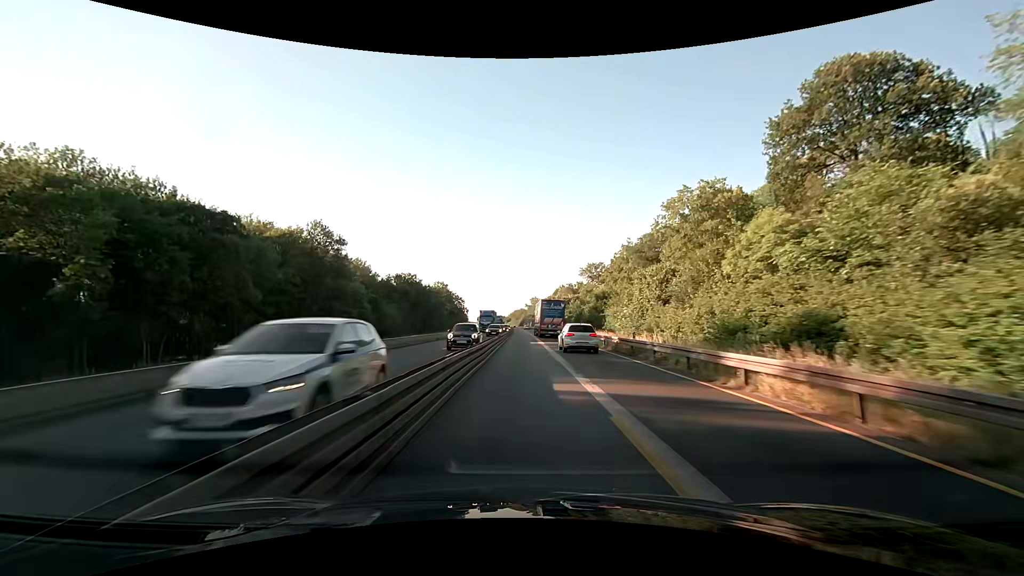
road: motorway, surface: asphalt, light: Day
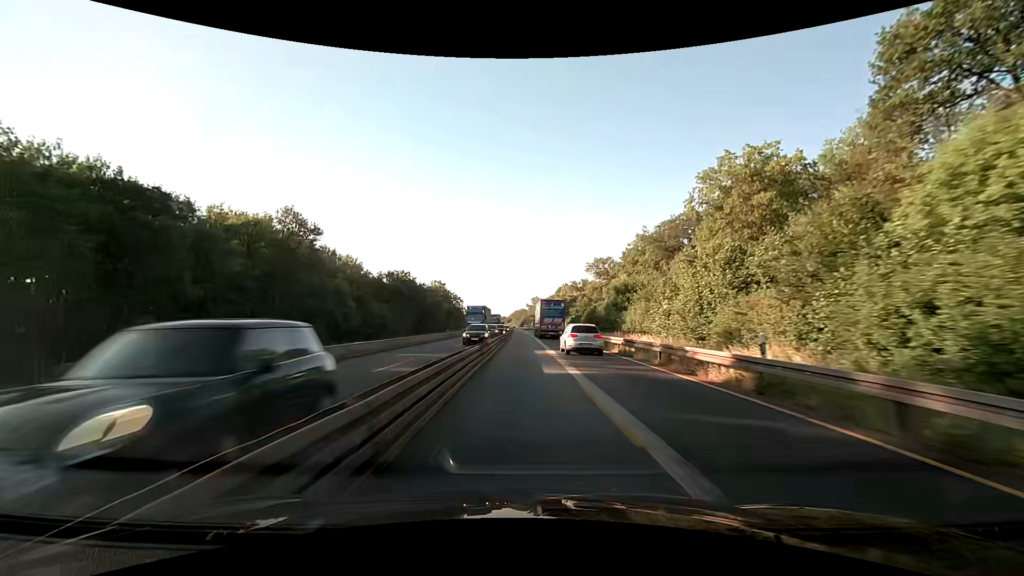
(0.0, +12.8) m; 0°
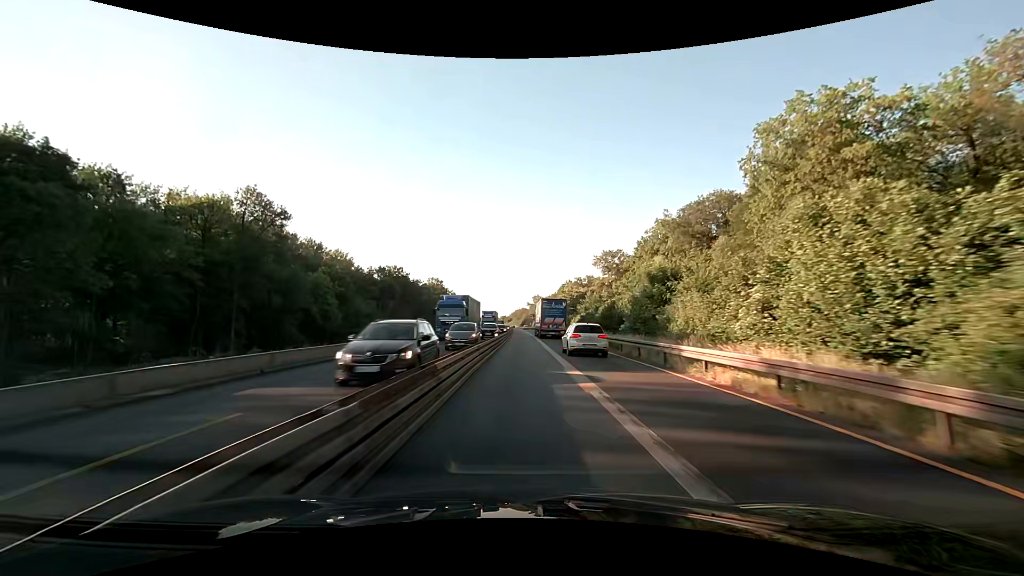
(0.0, +12.8) m; 0°
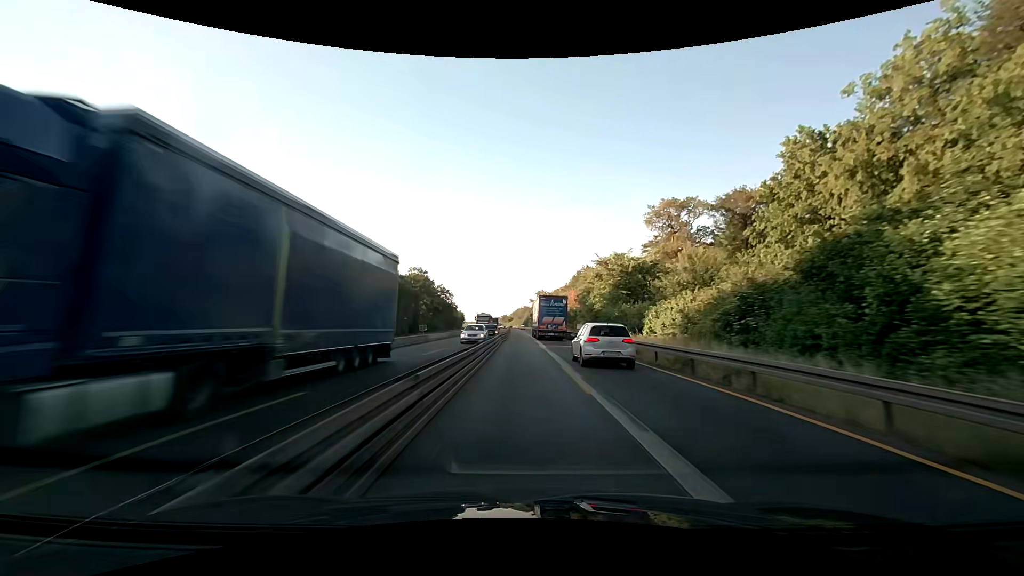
(-0.2, +51.4) m; 0°
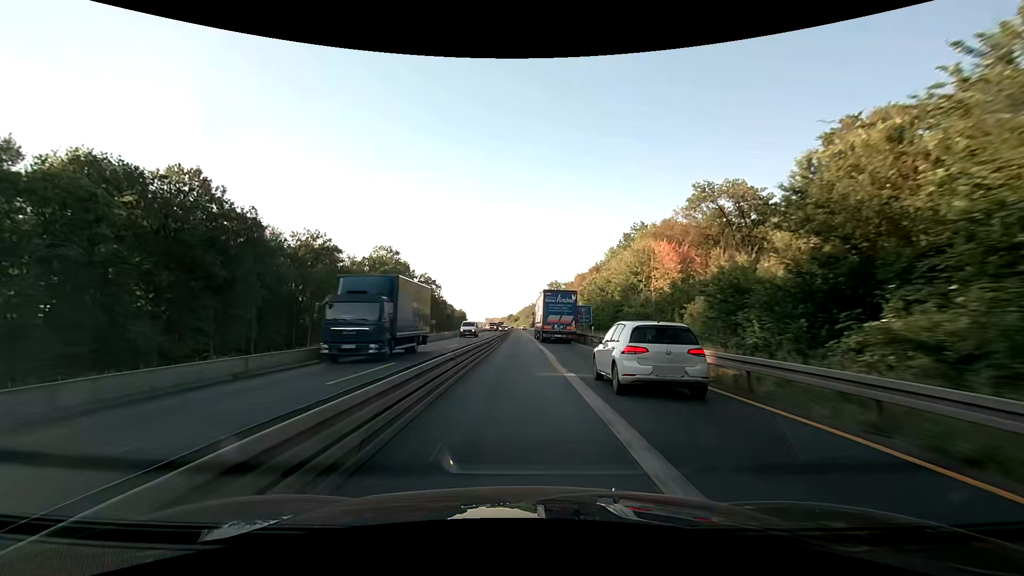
(-0.2, +64.3) m; -1°
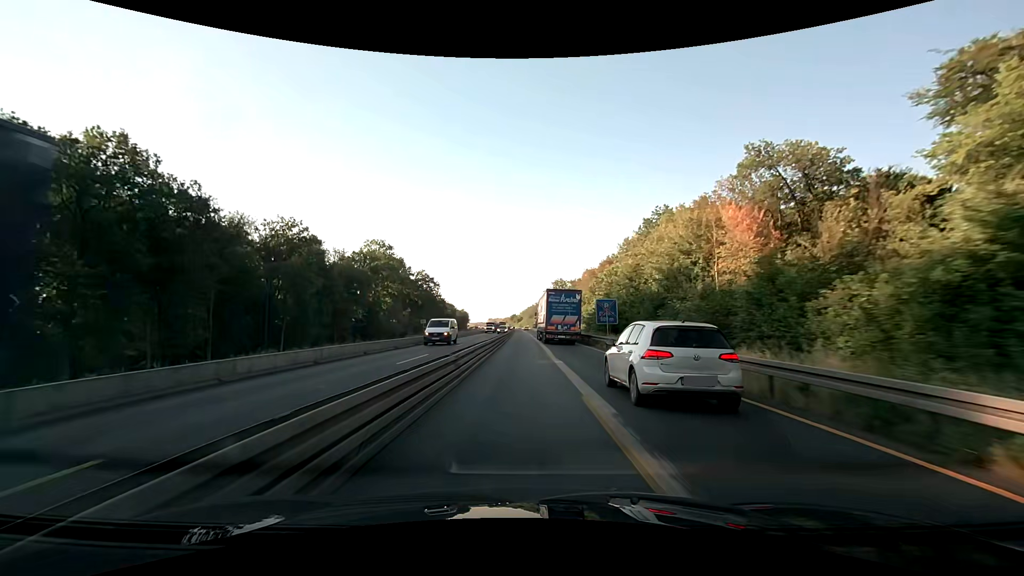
(0.0, +12.9) m; 0°
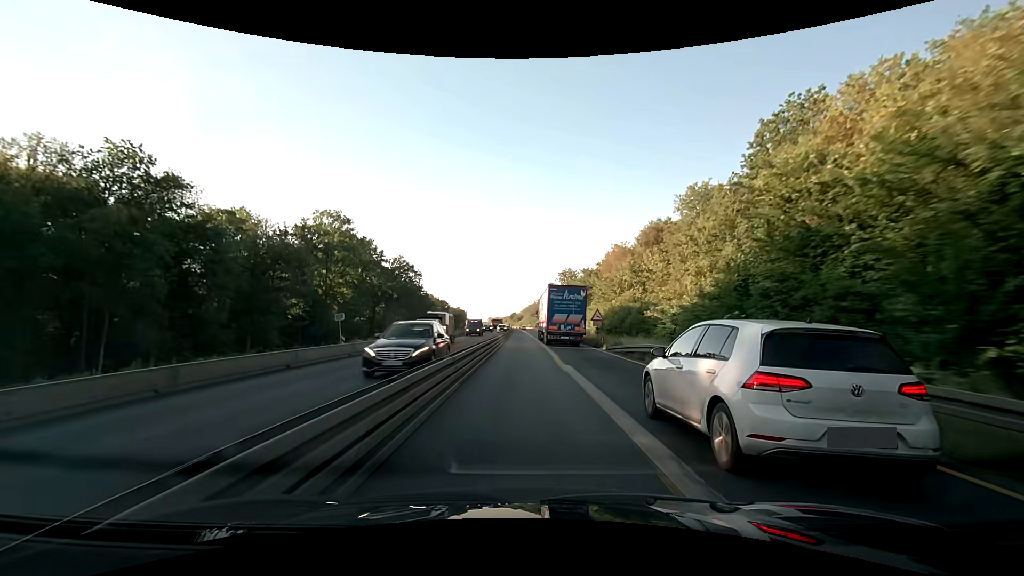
(-0.2, +38.6) m; 0°
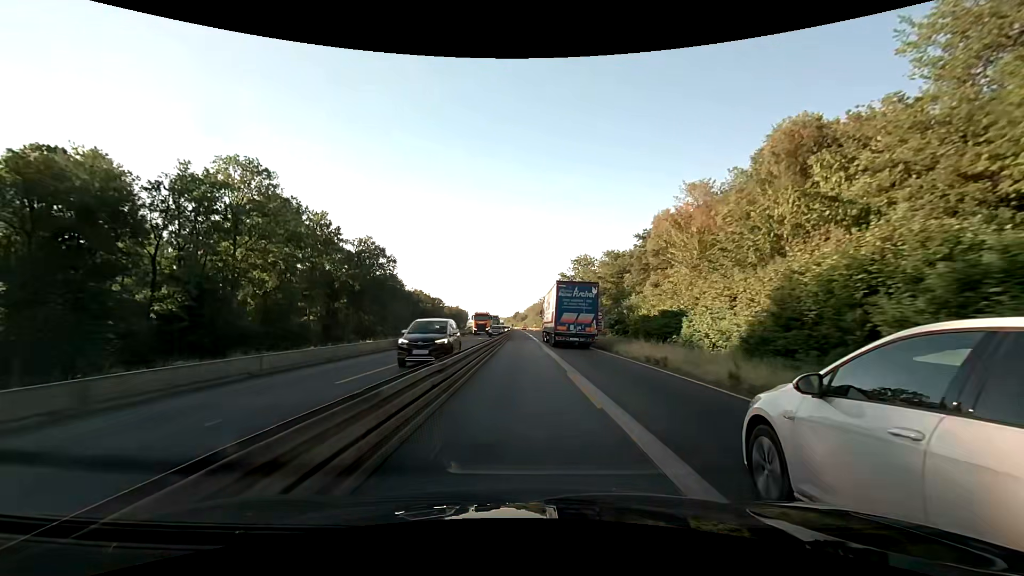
(-0.1, +38.6) m; 0°
(0, +10) (0, +20) (0, +30) (0, +40) (0, +50) (0, +60) (0, +70) (-1, +80) (-1, +90) (-1, +100) m
